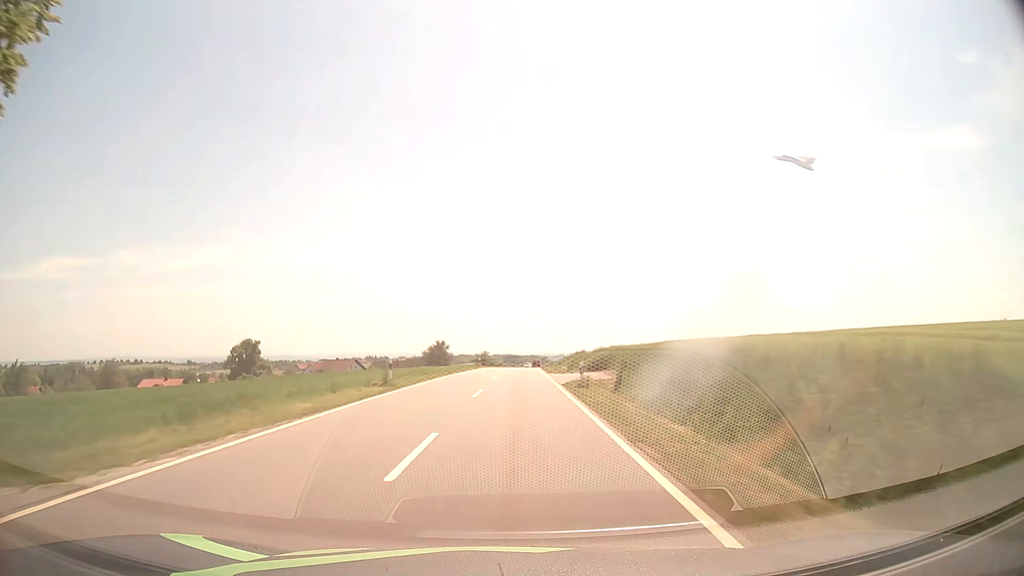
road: tertiary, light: Day
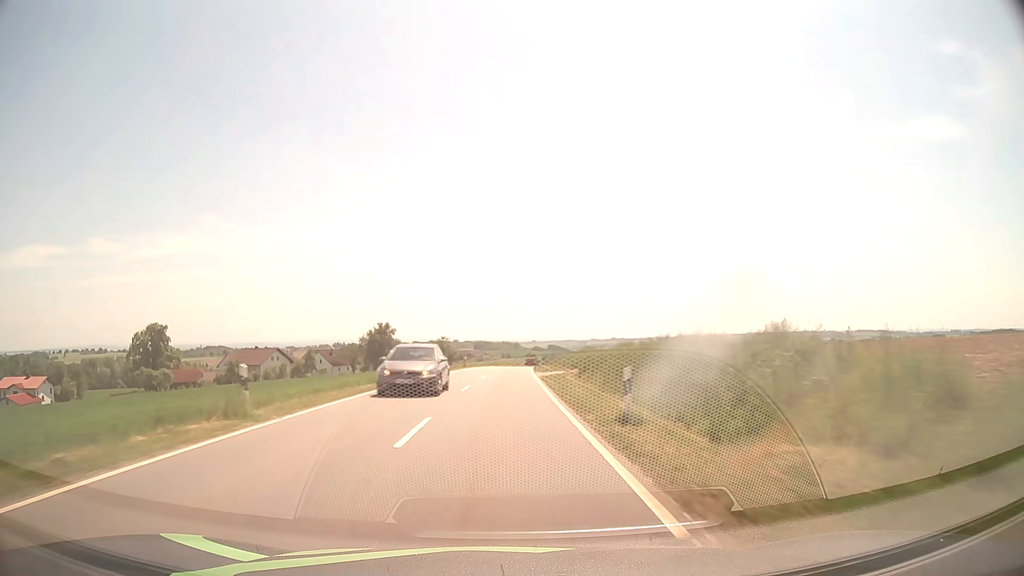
(+1.5, +58.9) m; +2°
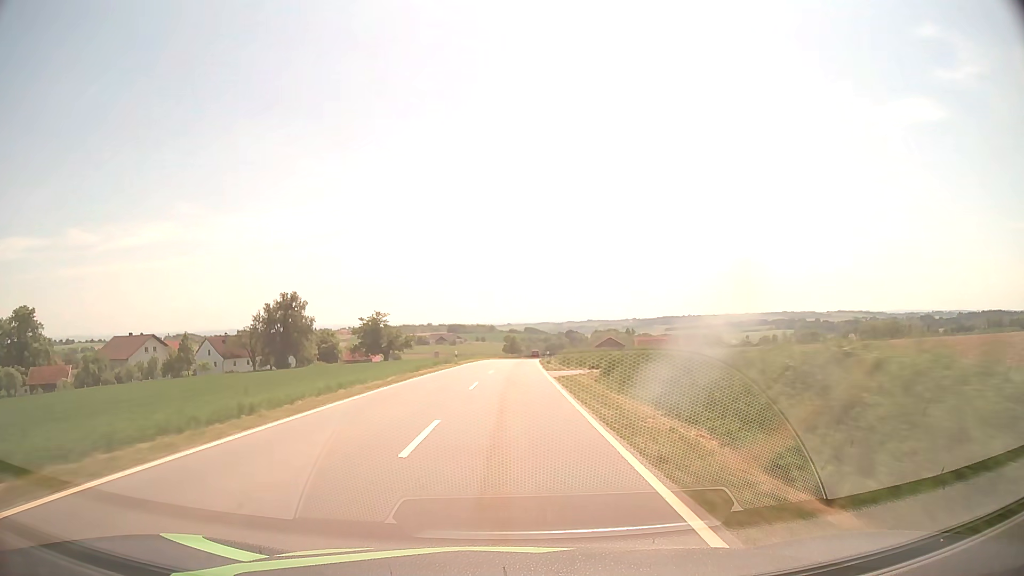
(+0.8, +61.7) m; +2°
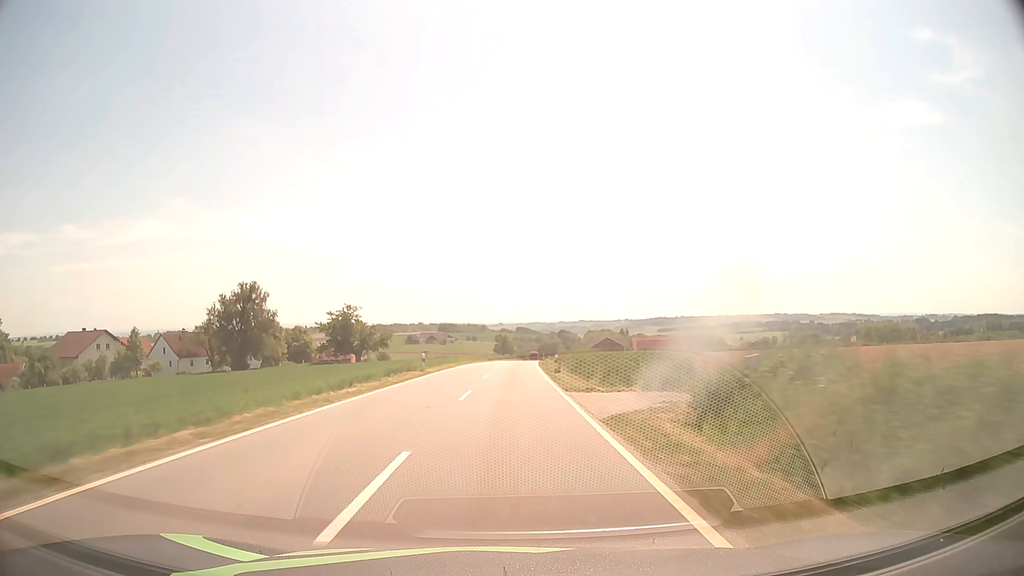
(+0.1, +15.7) m; +1°
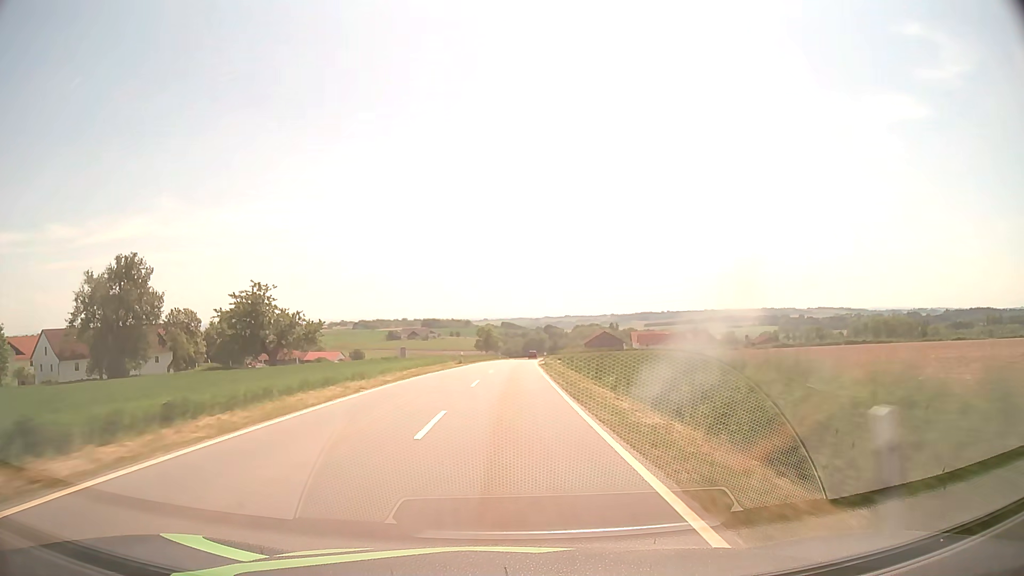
(+0.4, +31.5) m; +1°
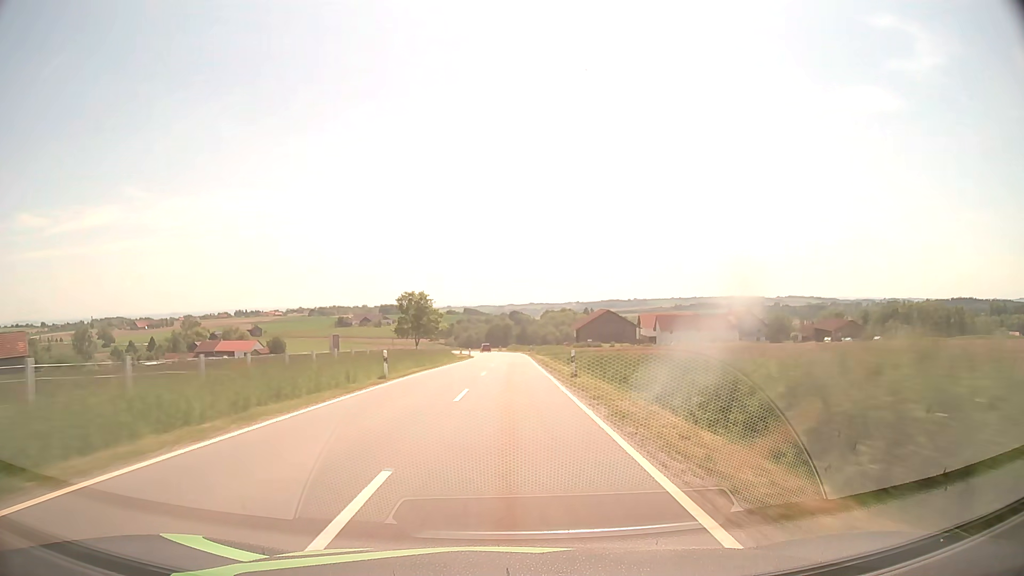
(+2.0, +79.1) m; +3°
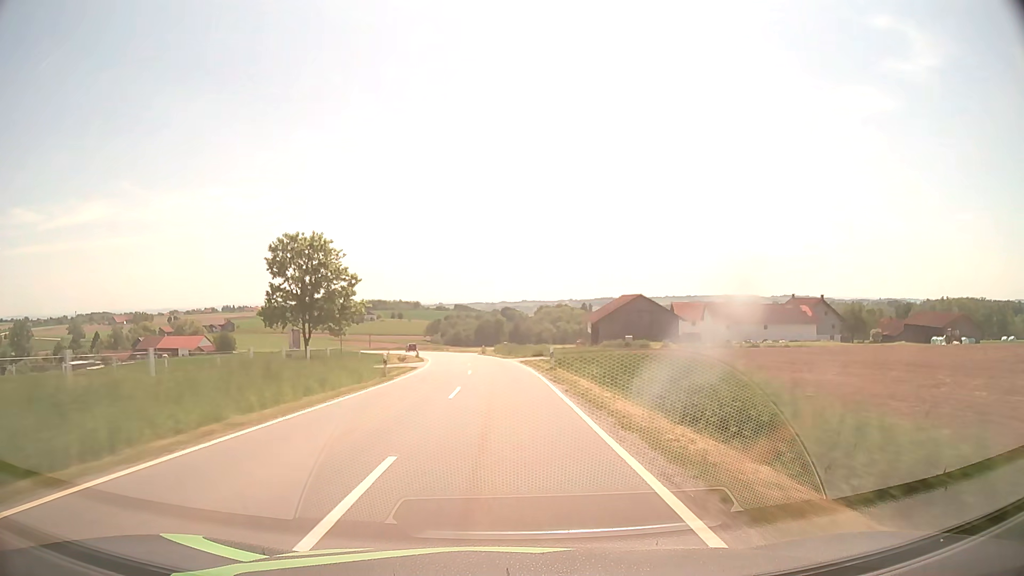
(+0.6, +47.4) m; +1°
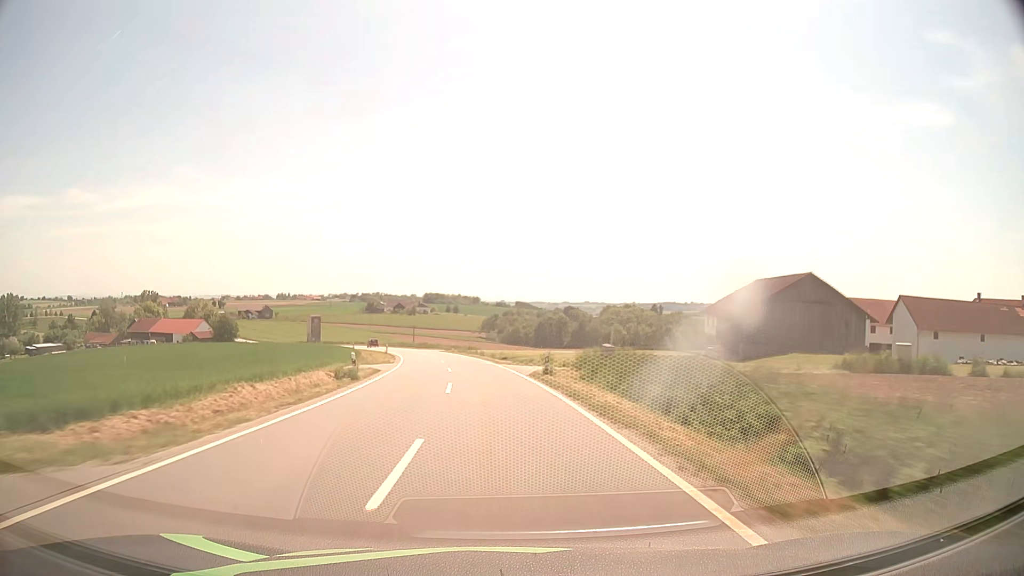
(-1.7, +47.2) m; -5°
(0, +10) (-1, +20) (-1, +30) (-2, +40) (-4, +50) (-5, +60) (-8, +69) (-10, +79) (-13, +89) (-16, +98) m
